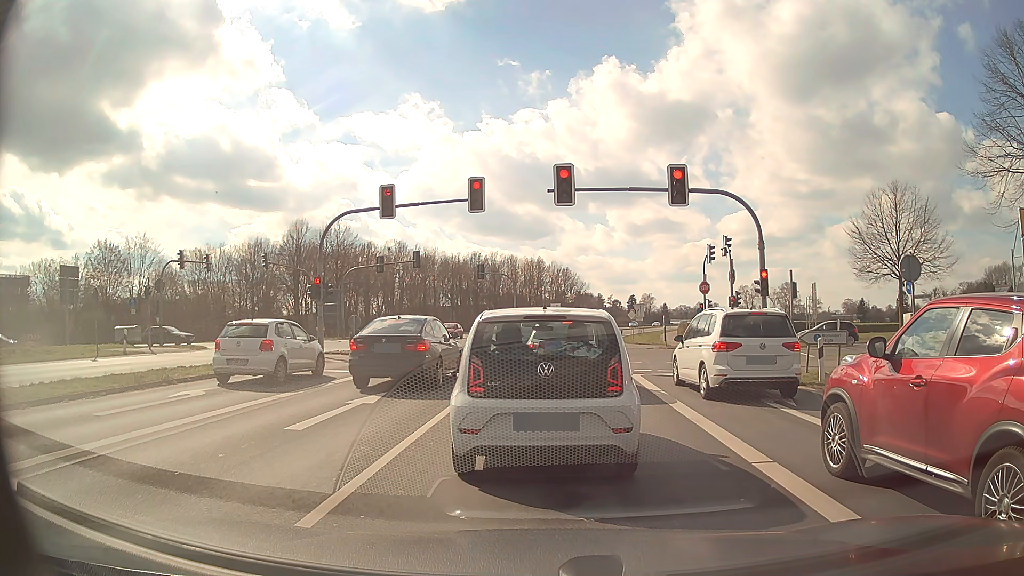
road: primary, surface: asphalt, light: Day
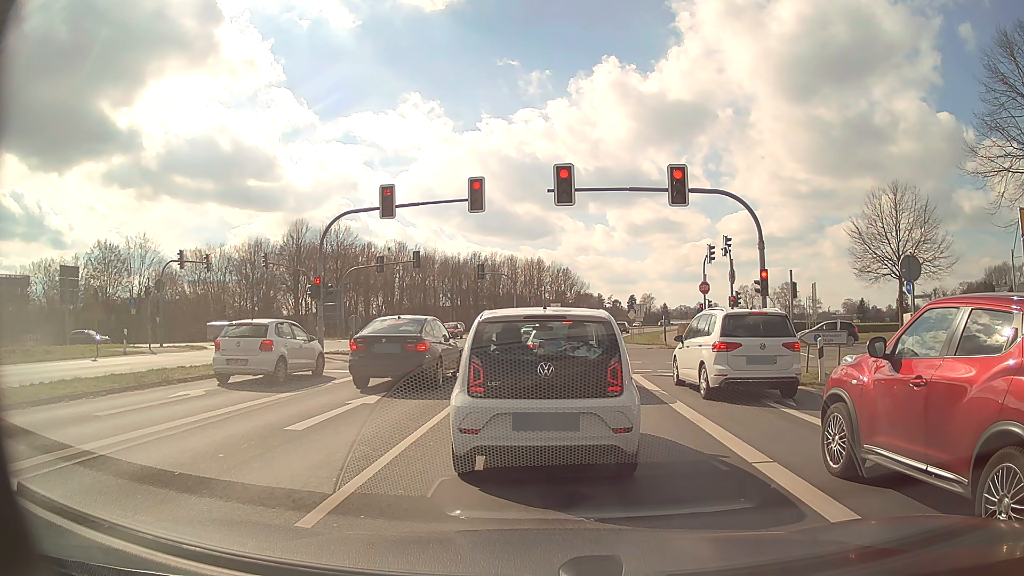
(0.0, 0.0) m; 0°
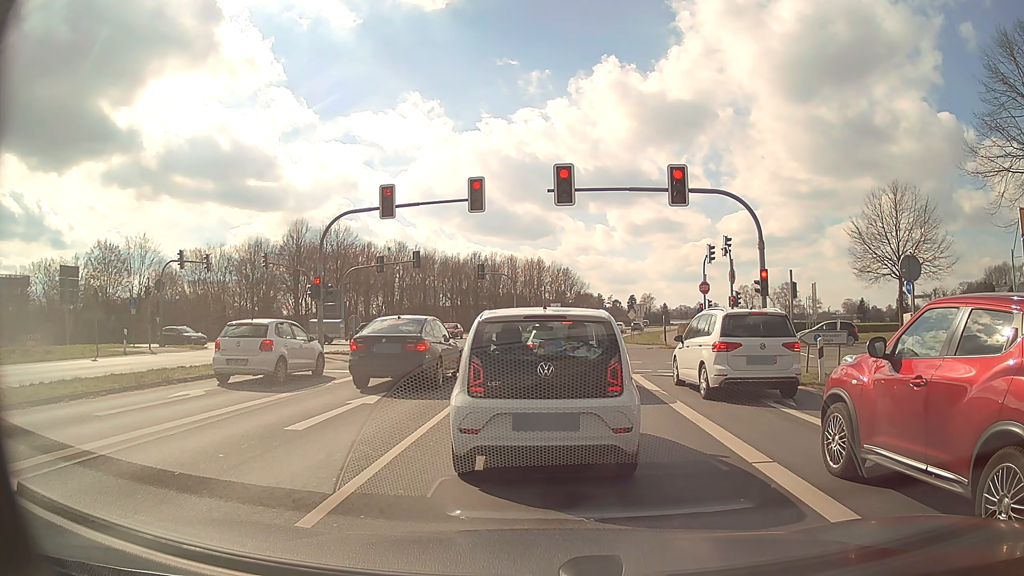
(0.0, 0.0) m; 0°
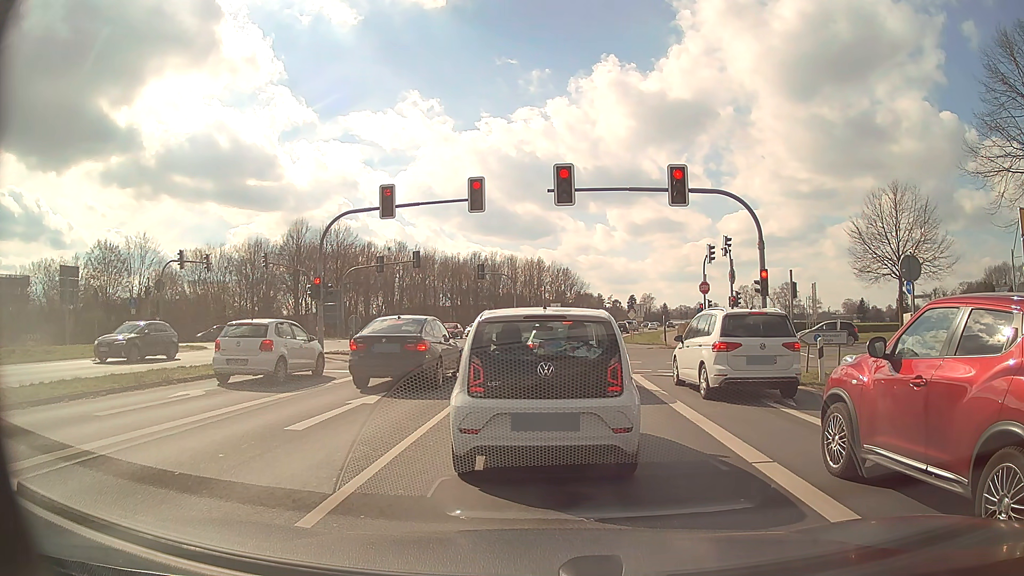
(0.0, 0.0) m; 0°
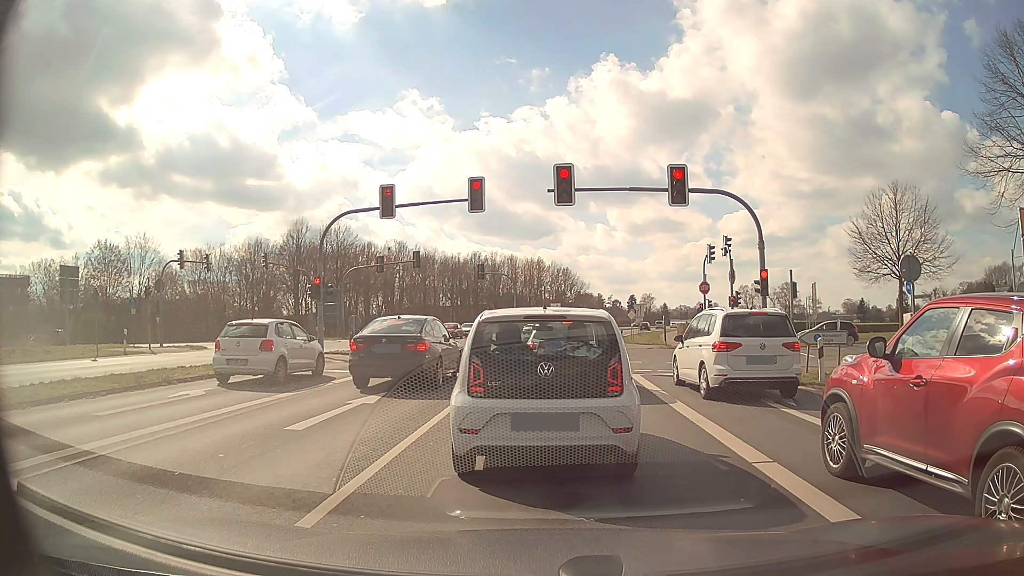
(0.0, 0.0) m; 0°
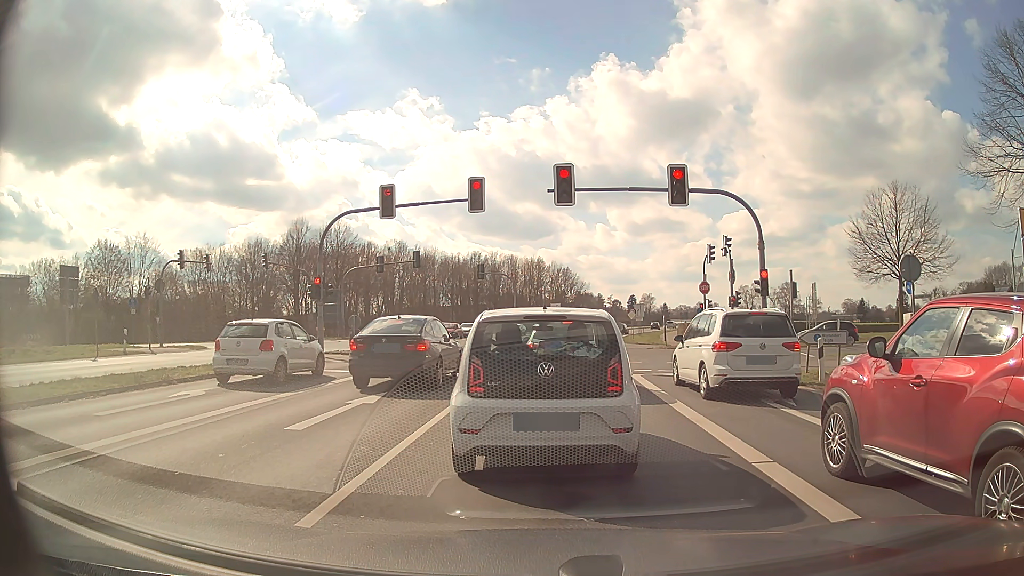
(0.0, 0.0) m; 0°
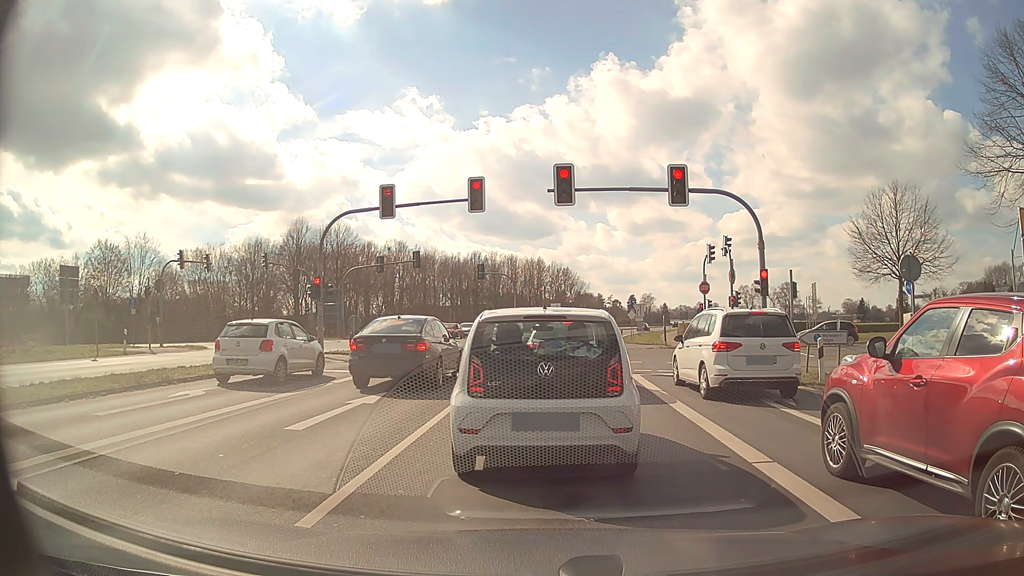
(0.0, 0.0) m; 0°
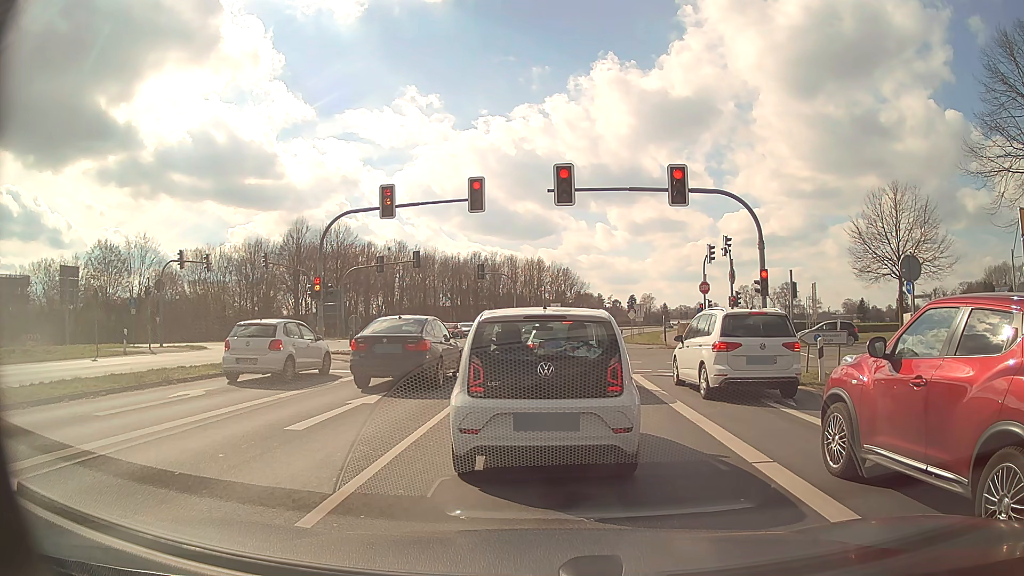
(0.0, 0.0) m; 0°
(0, +10) (0, +20) (+1, +30) (+2, +40) (+3, +50) (+4, +60) (+6, +70) (+7, +80) (+9, +89) (+12, +99) m
